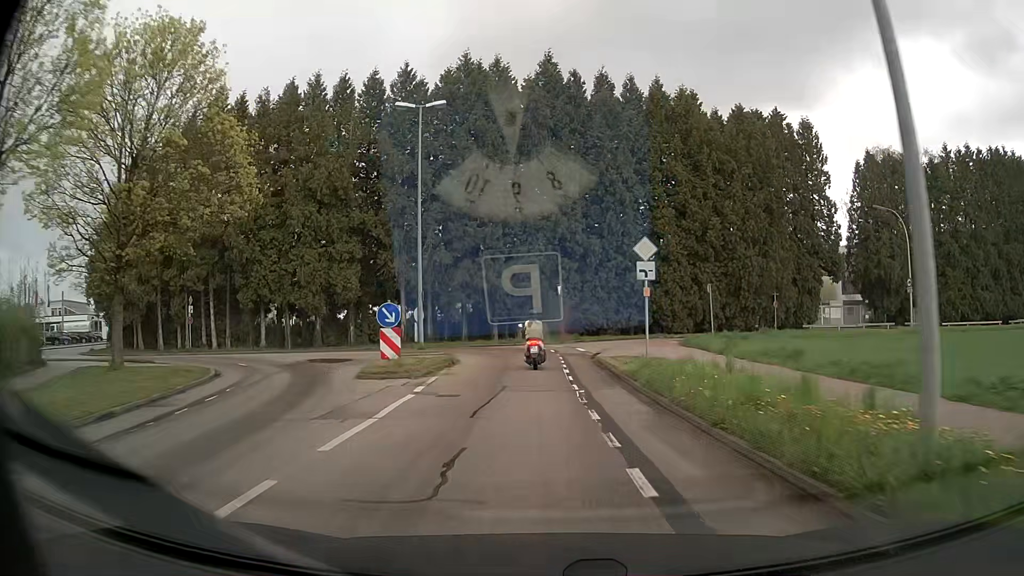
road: tertiary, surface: asphalt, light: Day
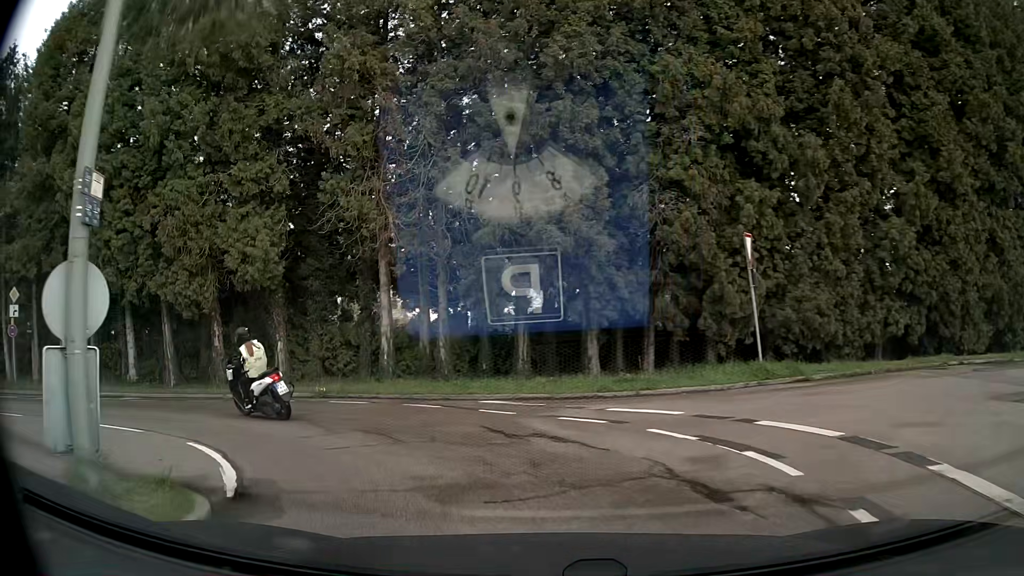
(-1.0, +23.2) m; -11°
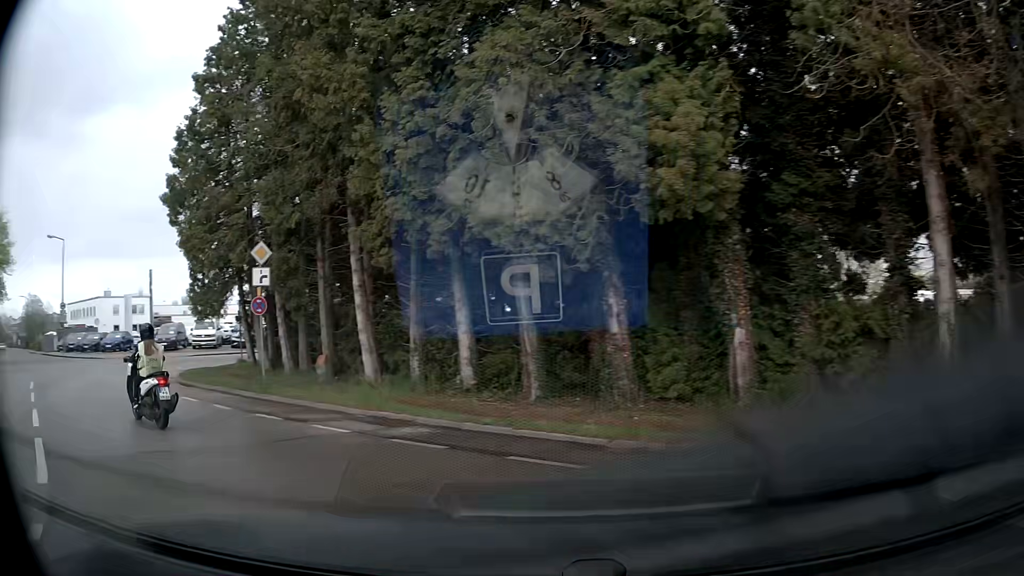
(-2.6, +9.3) m; -37°
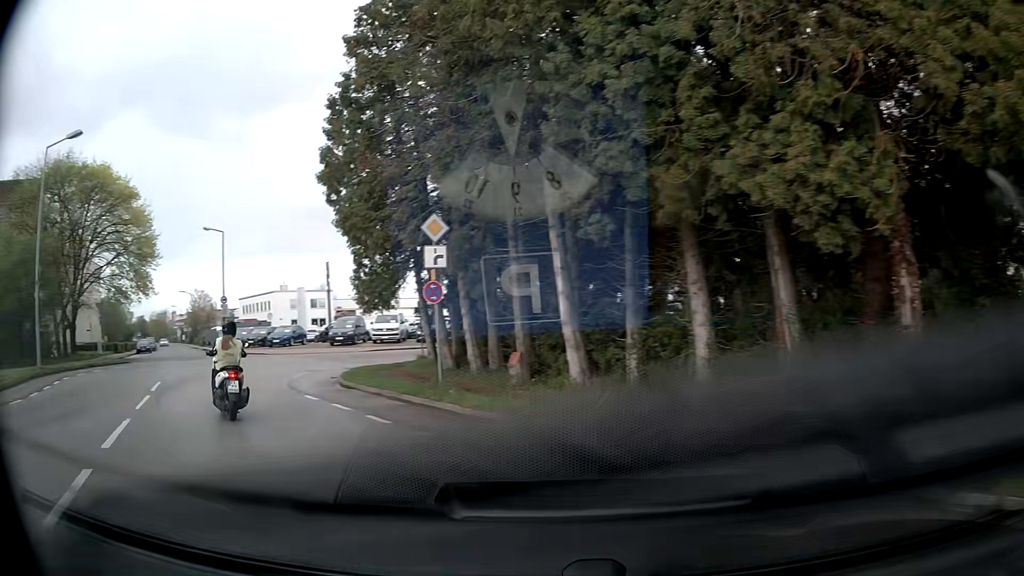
(-0.5, +3.1) m; -18°
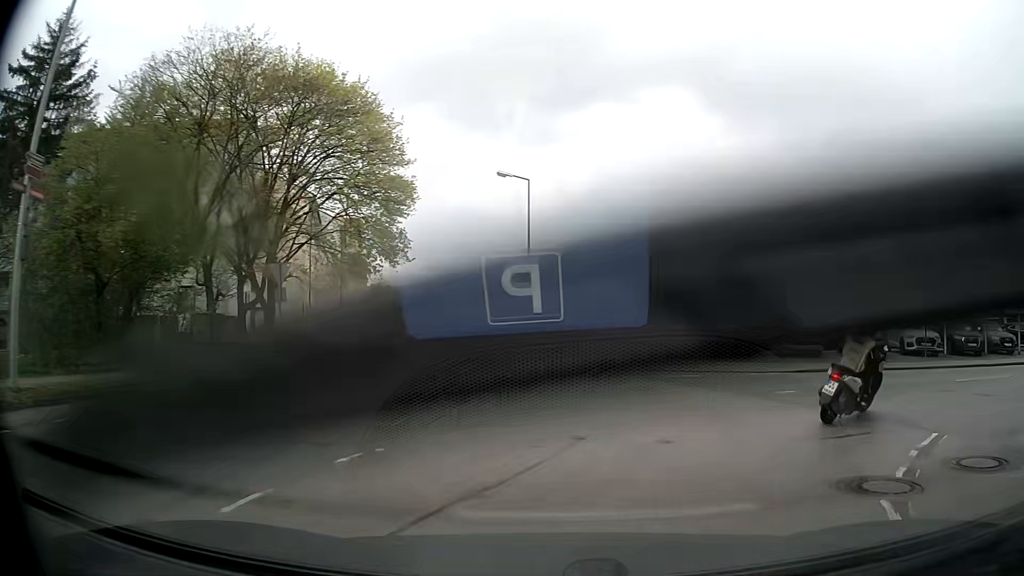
(-7.4, +16.1) m; -27°
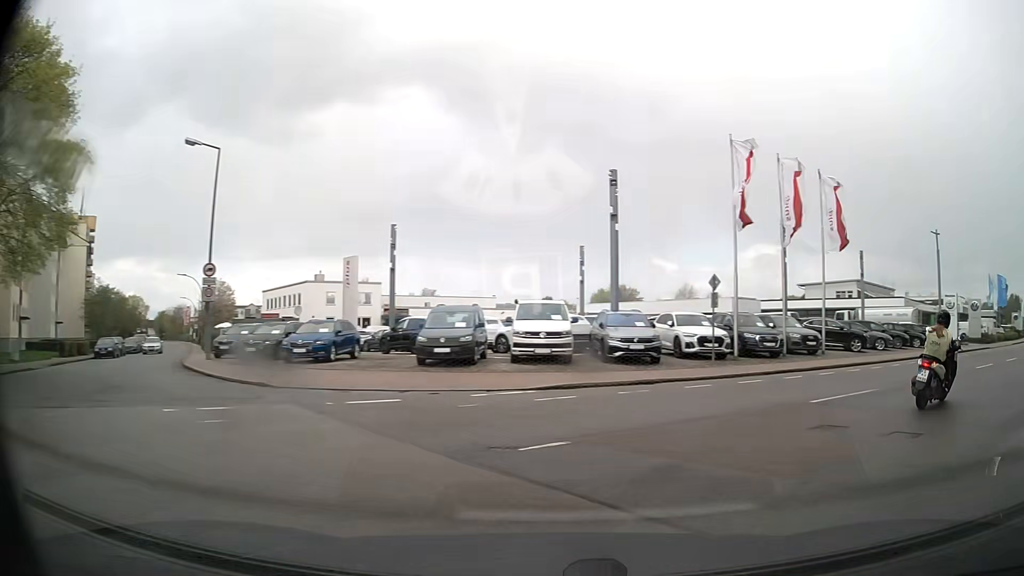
(+1.2, +6.5) m; +23°
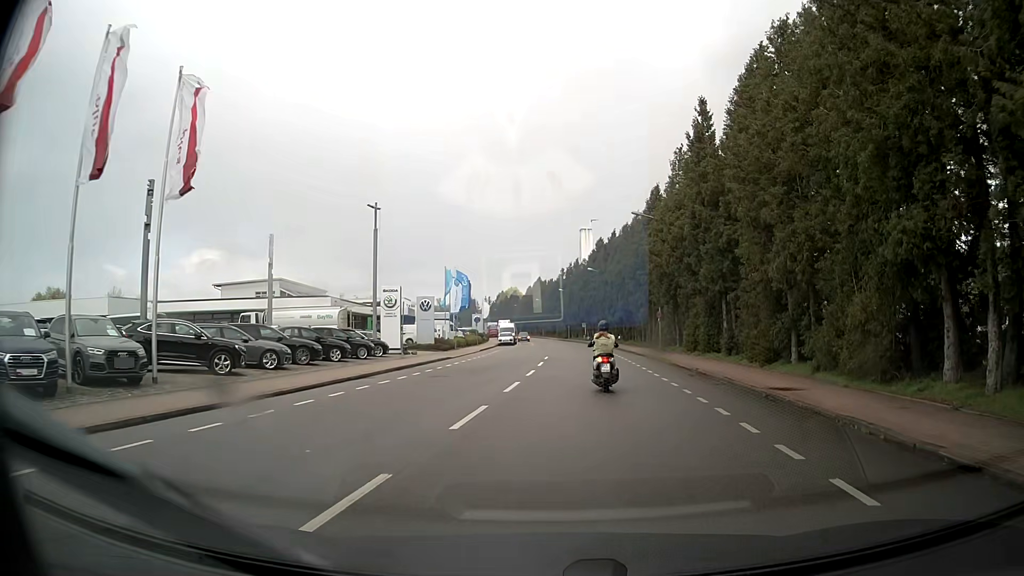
(+6.6, +11.9) m; +48°
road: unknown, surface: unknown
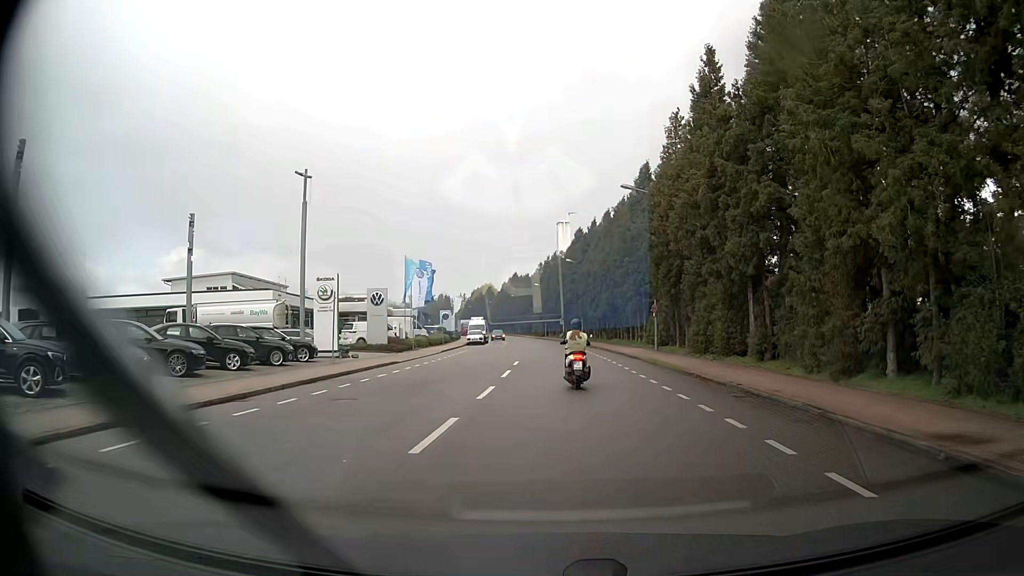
(+0.2, +7.9) m; +3°
